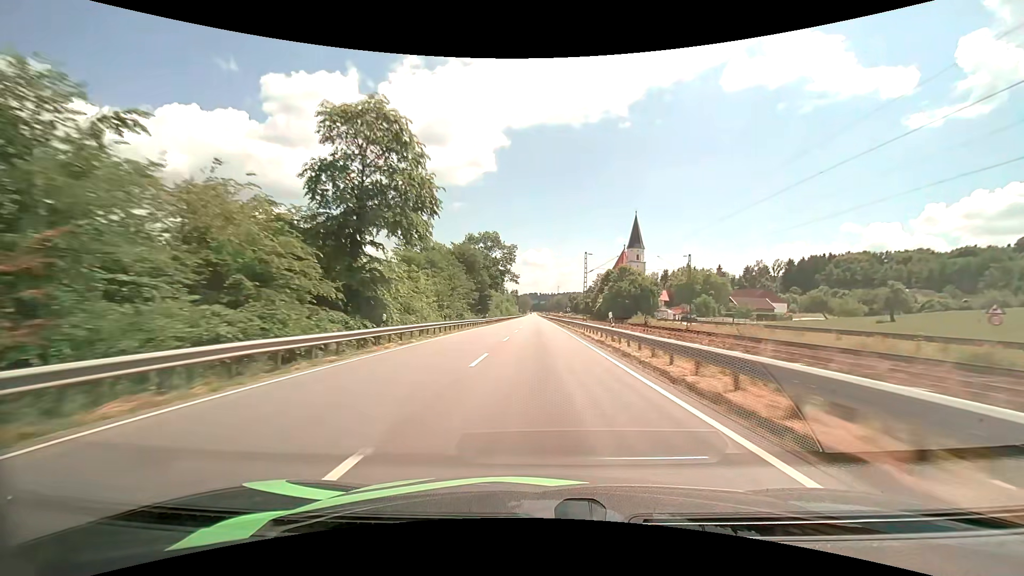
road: primary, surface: asphalt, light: Day
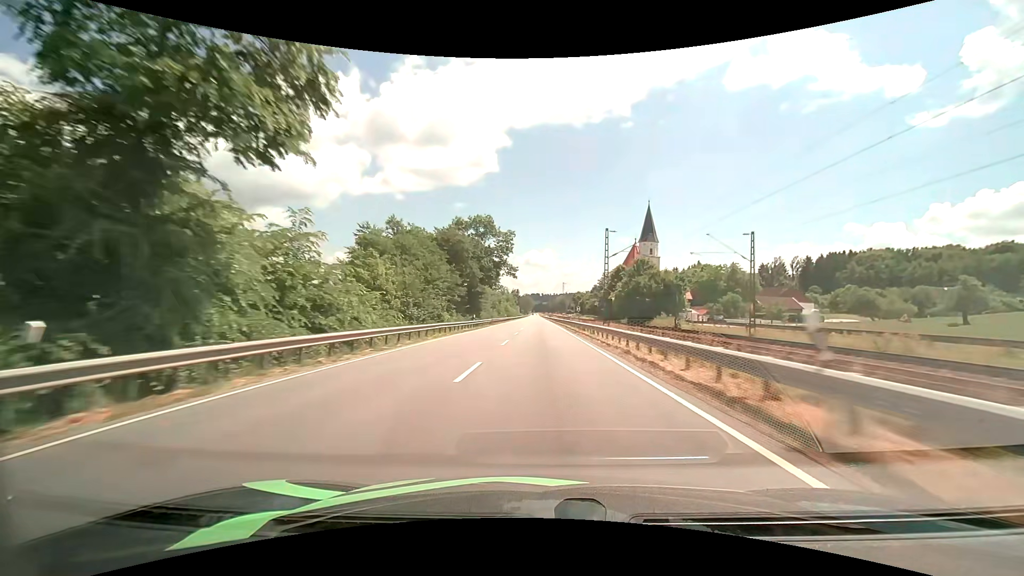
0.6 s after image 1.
(0.0, +15.0) m; 0°
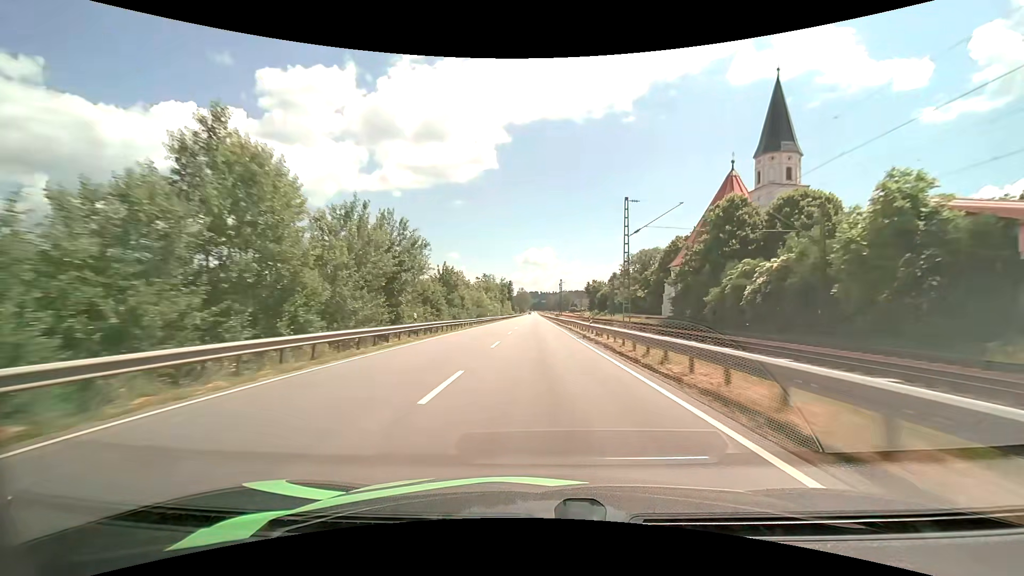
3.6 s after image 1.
(+0.1, +74.9) m; 0°
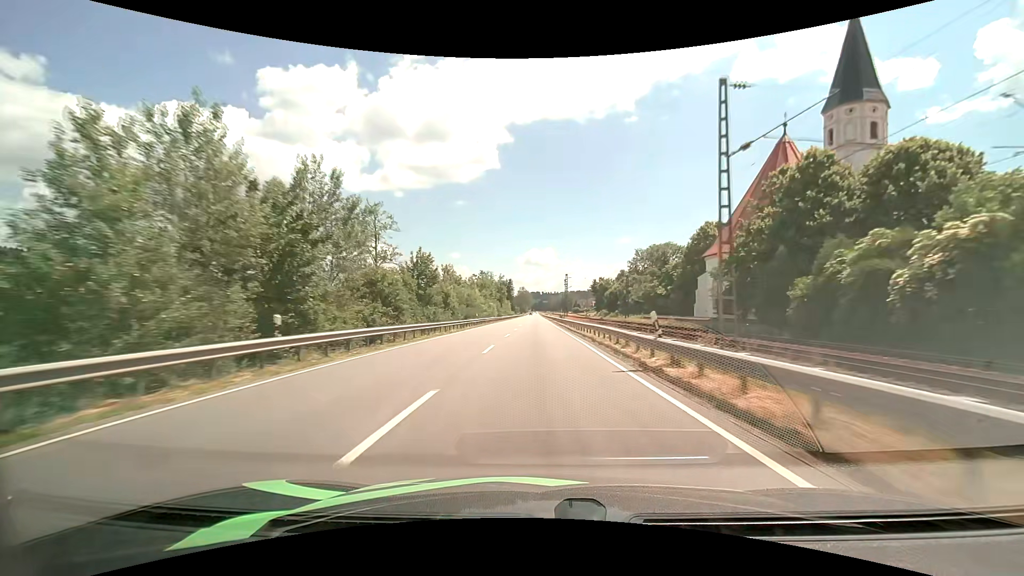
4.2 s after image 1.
(0.0, +14.9) m; 0°
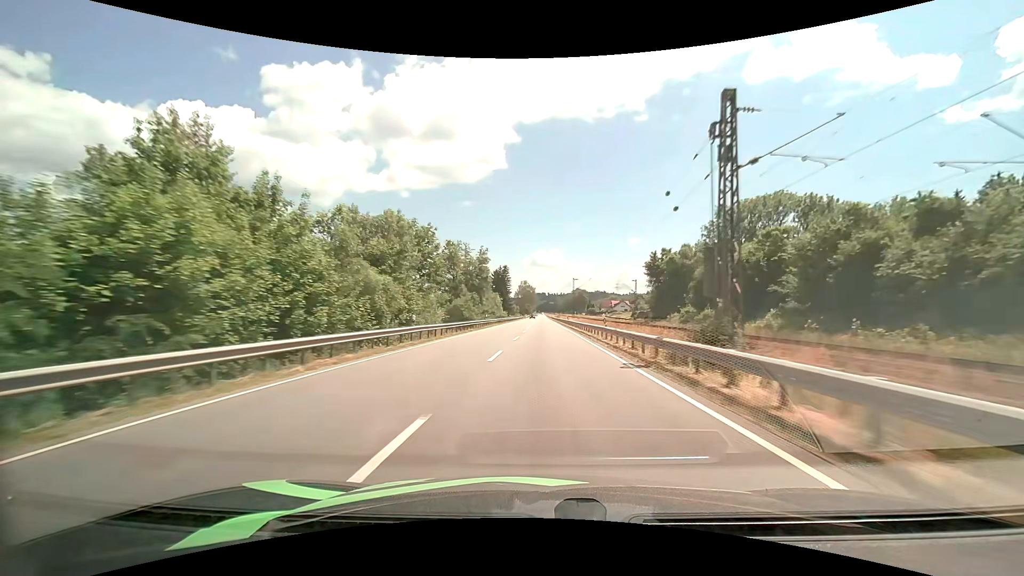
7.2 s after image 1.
(-0.5, +74.8) m; -1°
(0, +10) (0, +20) (0, +30) (0, +40) (+1, +50) (+1, +60) (+1, +70) (+1, +80) (+1, +90) (+2, +100) m
